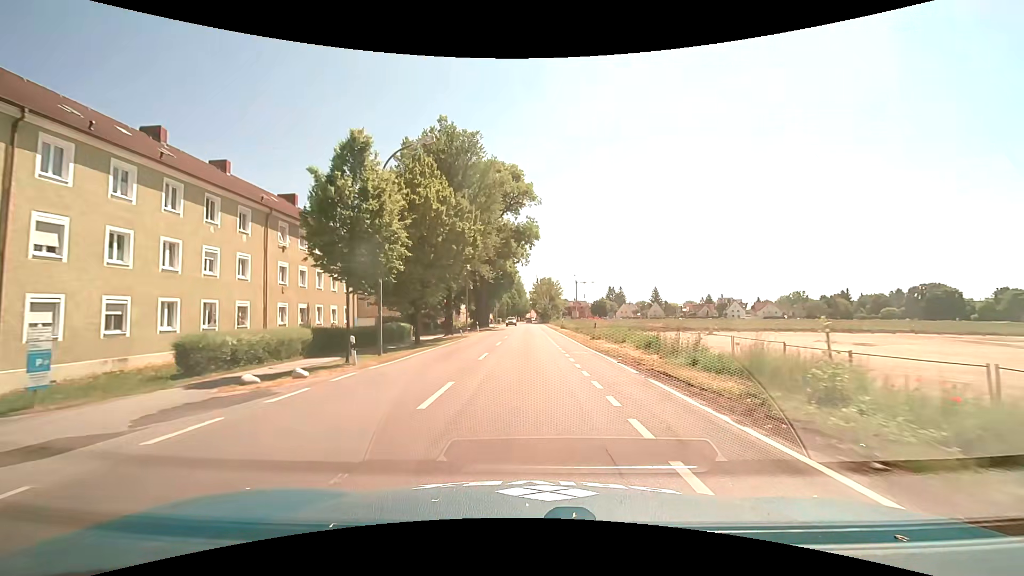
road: tertiary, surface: asphalt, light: Day
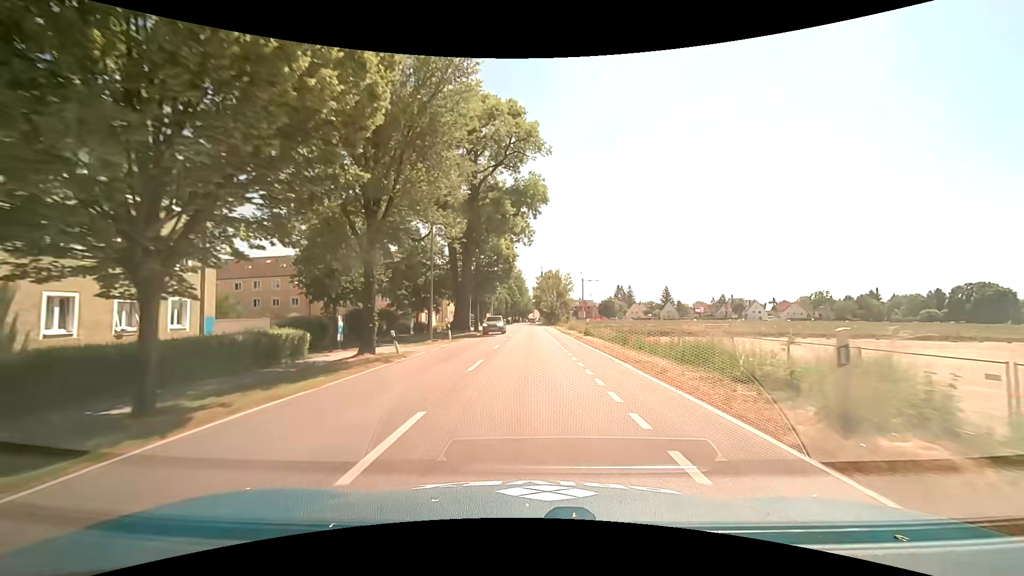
(0.0, +21.6) m; 0°
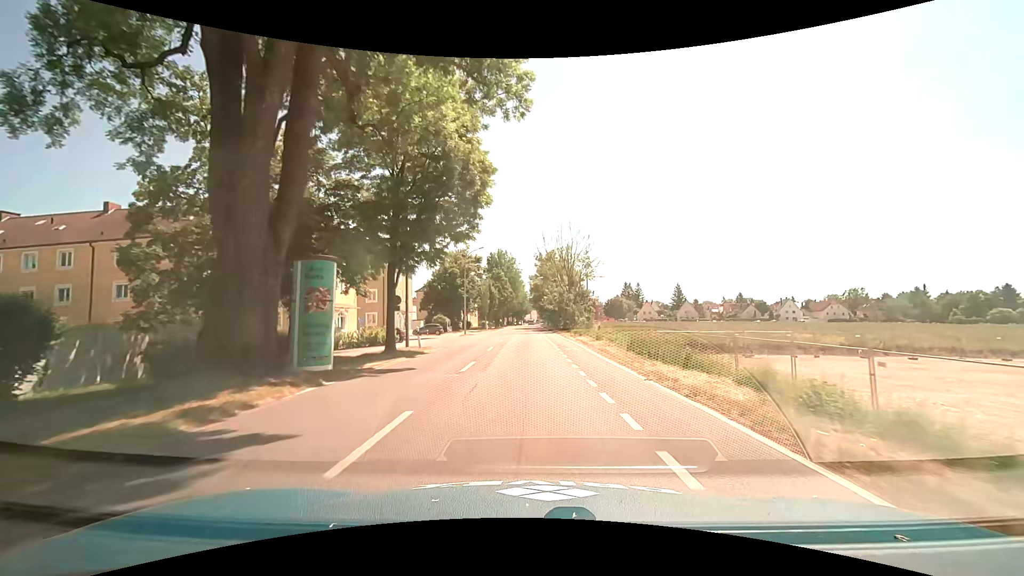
(+0.1, +36.1) m; 0°
(0, +10) (0, +20) (0, +30) (0, +40) (0, +50) (0, +60) (0, +70) (0, +80) (0, +90) (0, +100) m
